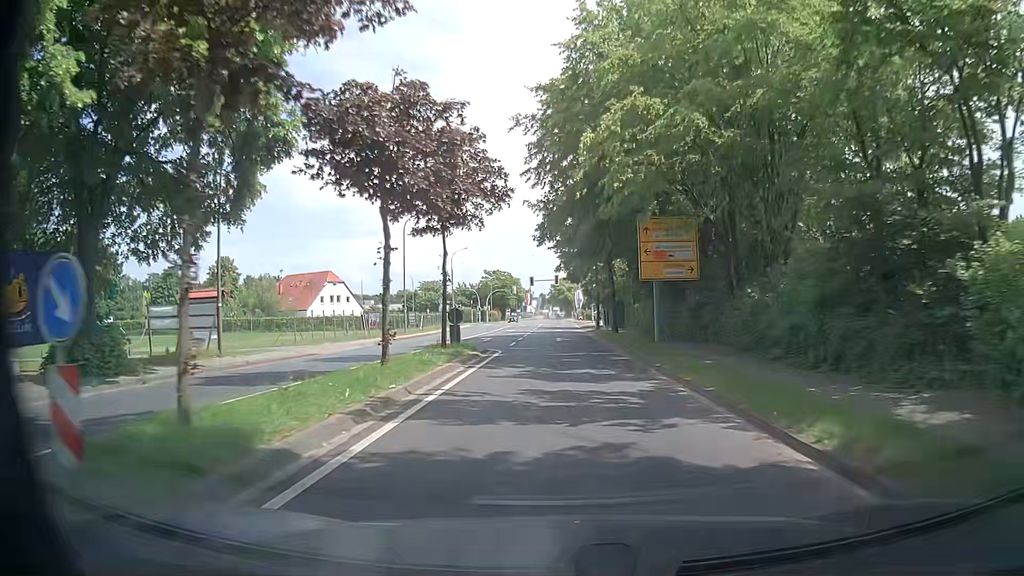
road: tertiary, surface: asphalt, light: Day
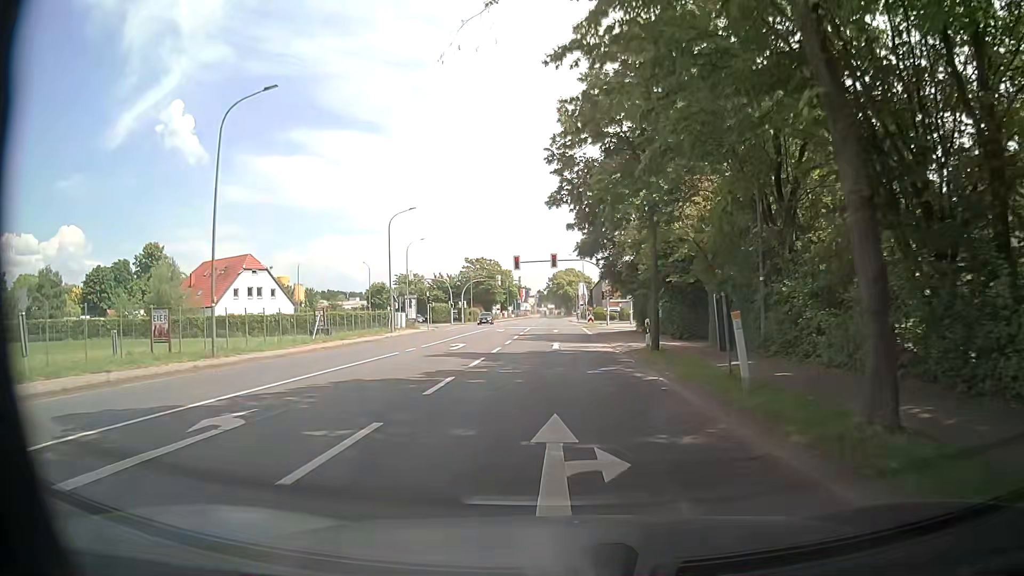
(+0.3, +30.3) m; 0°
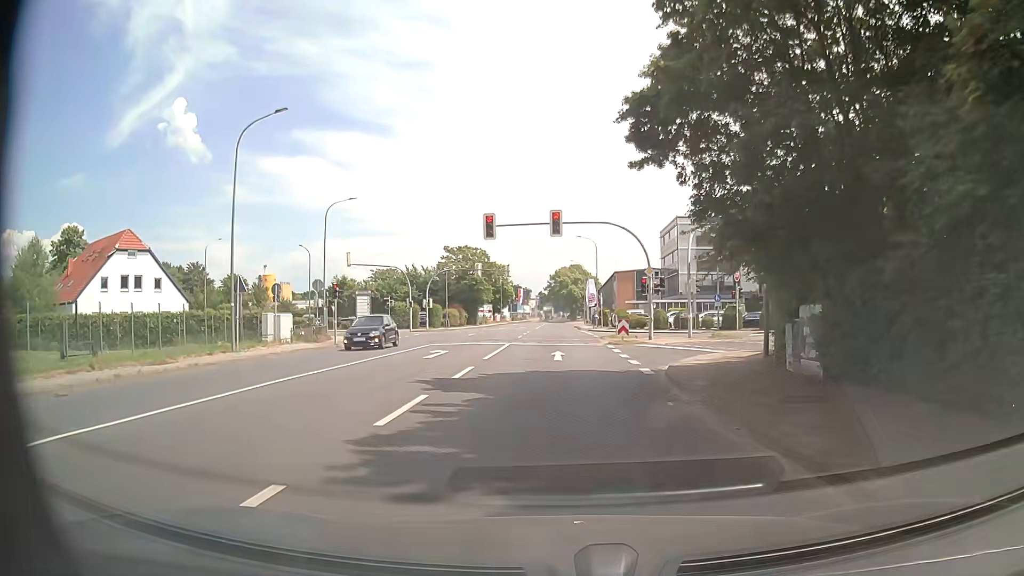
(+0.1, +26.8) m; +1°
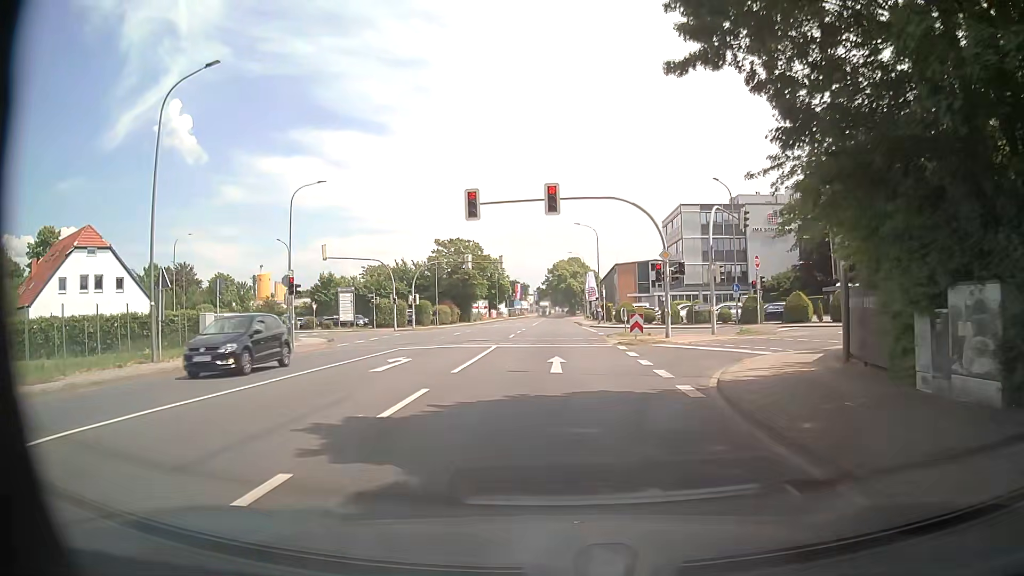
(-0.1, +5.7) m; 0°
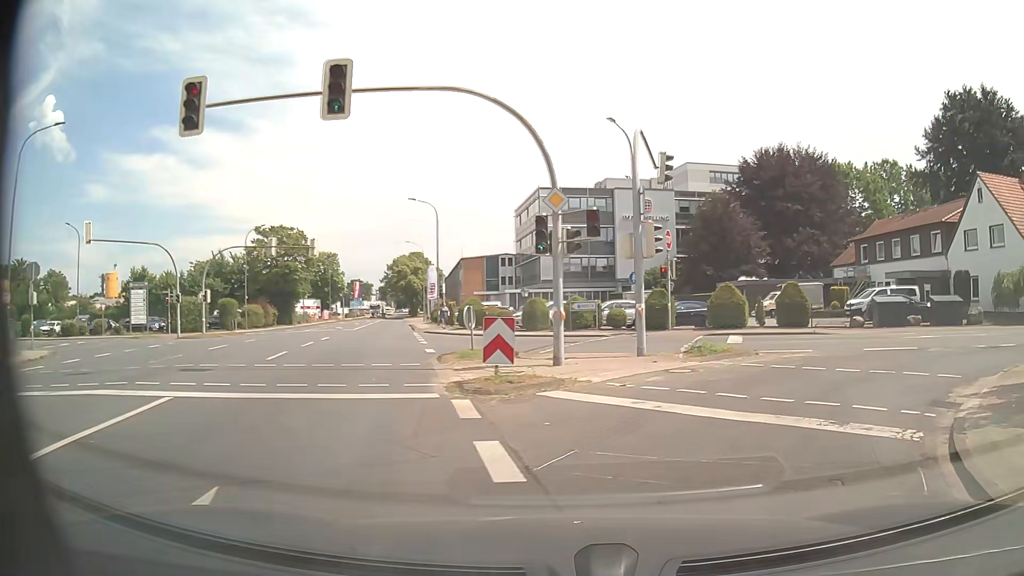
(+0.6, +14.1) m; +12°
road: unclassified
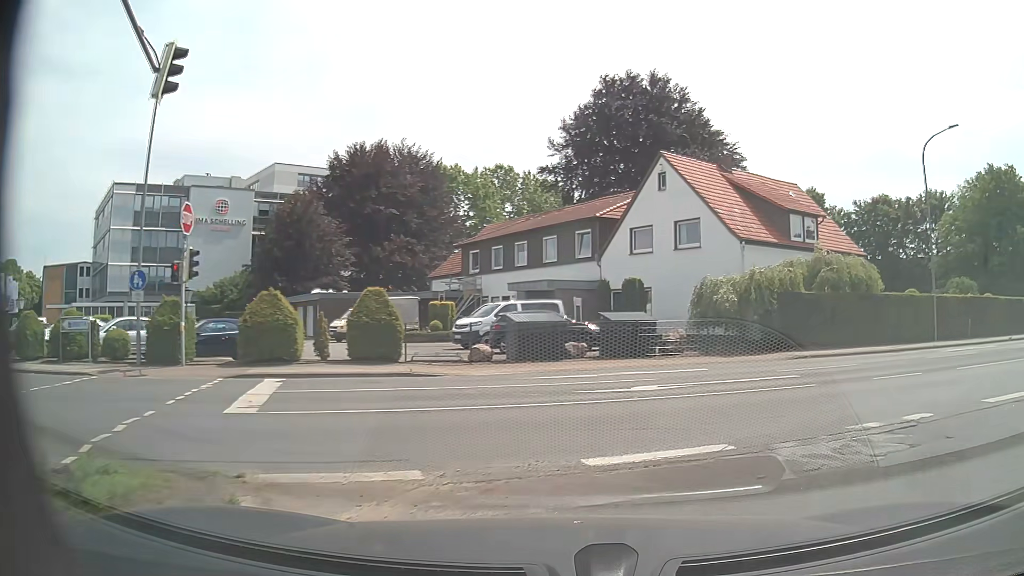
(+3.0, +11.1) m; +35°
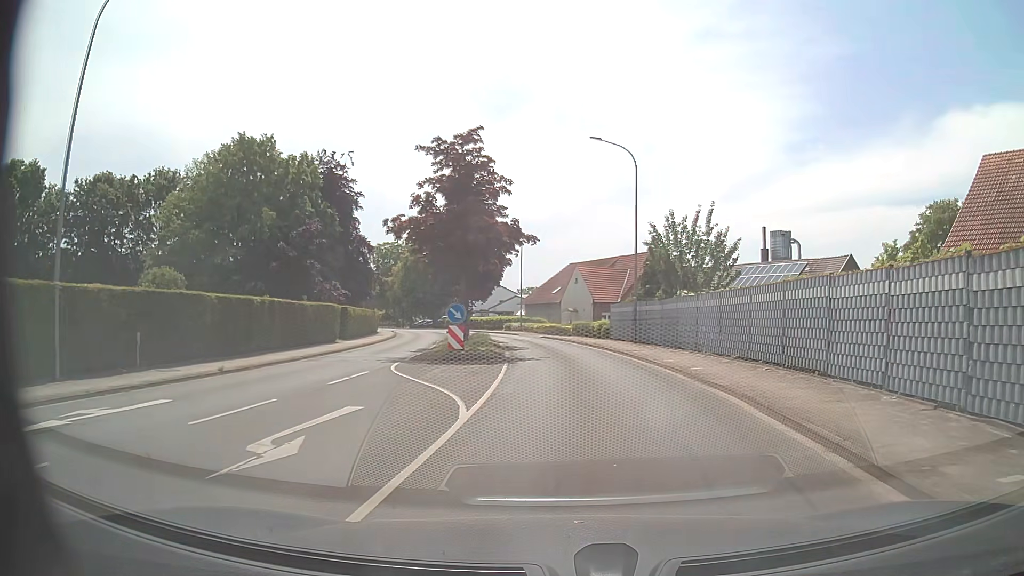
(+9.7, +13.4) m; +66°
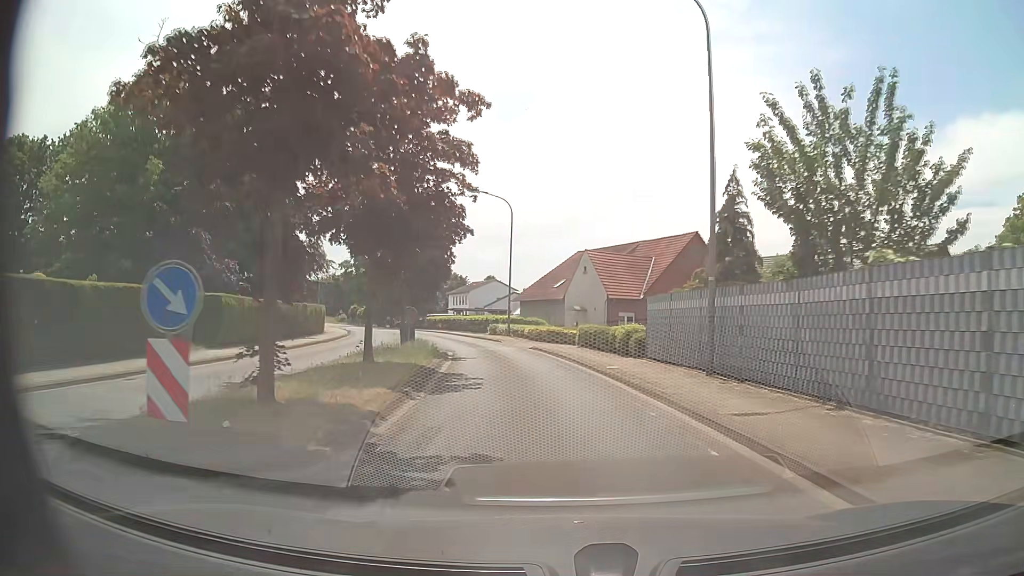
(+0.6, +16.8) m; 0°
(0, +10) (-1, +20) (-3, +30) (-5, +40) (-8, +49) (-11, +59) (-15, +68) (-19, +77) (-24, +86) (-28, +95) m
